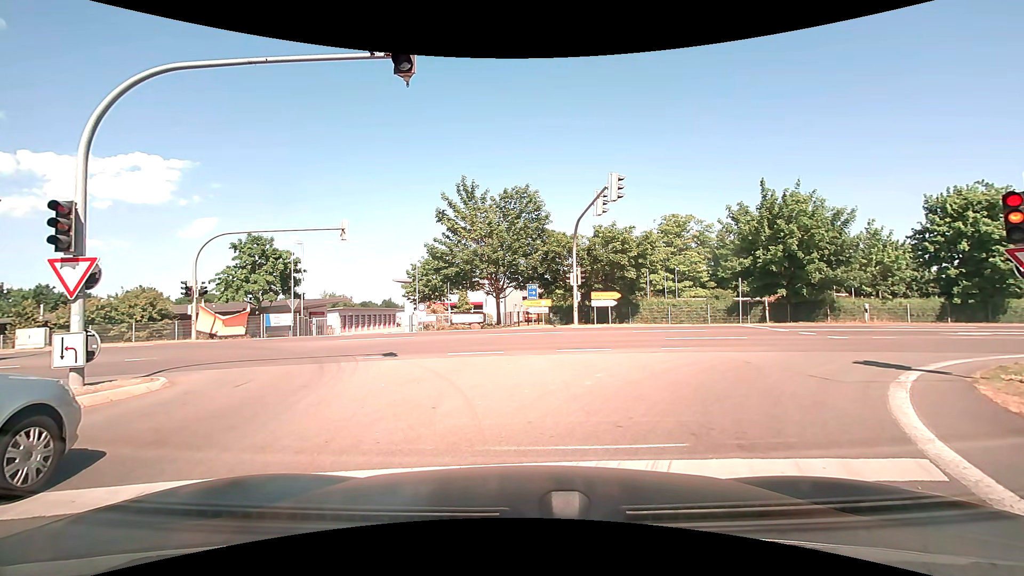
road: motorway_link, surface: asphalt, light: Day
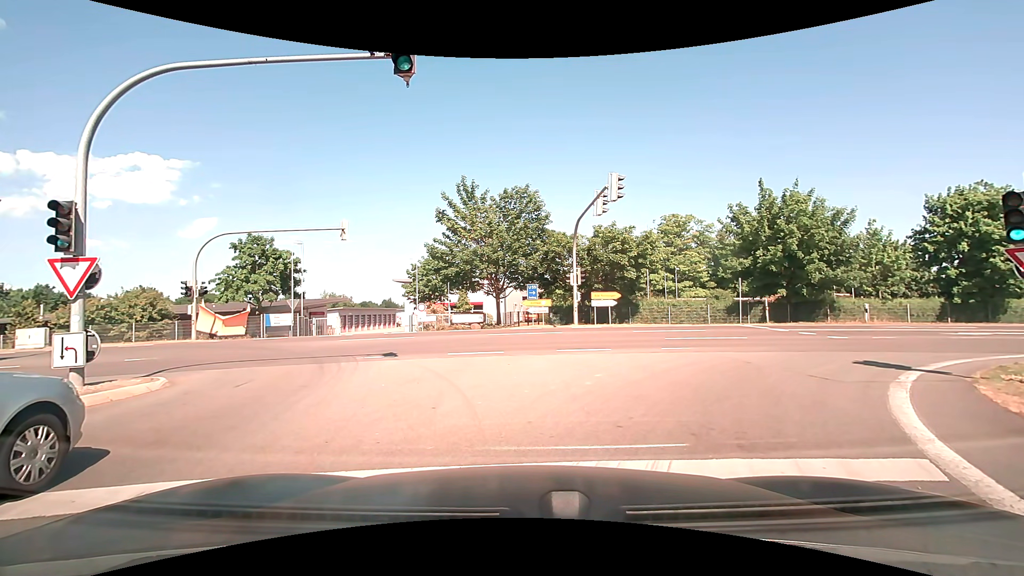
(0.0, 0.0) m; 0°
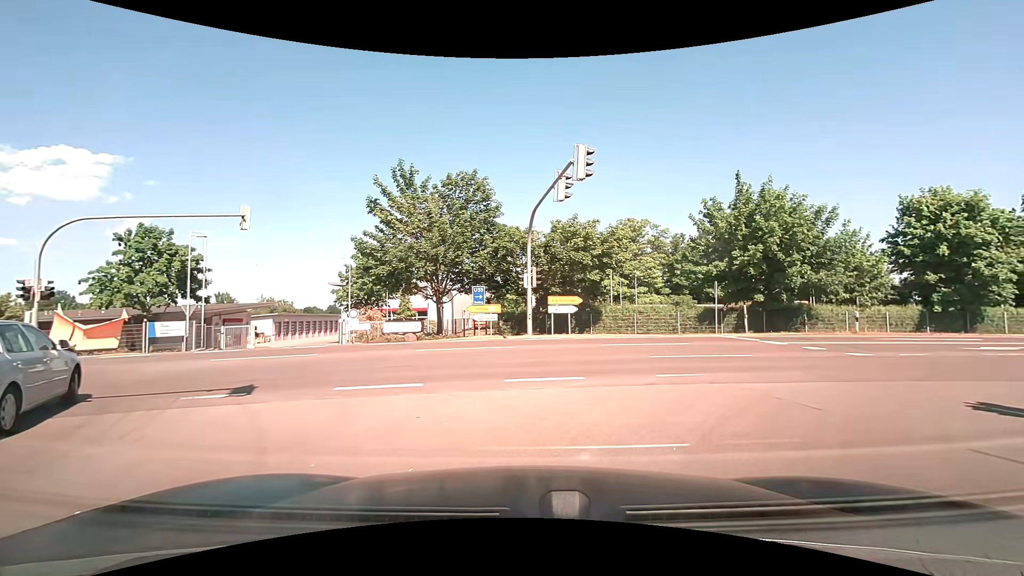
(+0.2, +5.1) m; +5°
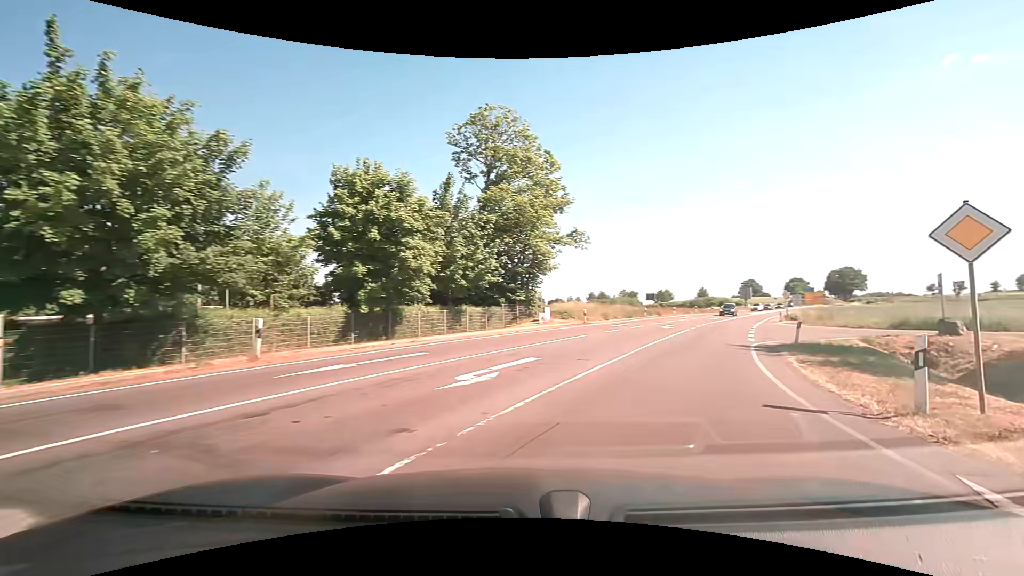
(+6.8, +13.2) m; +56°
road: secondary
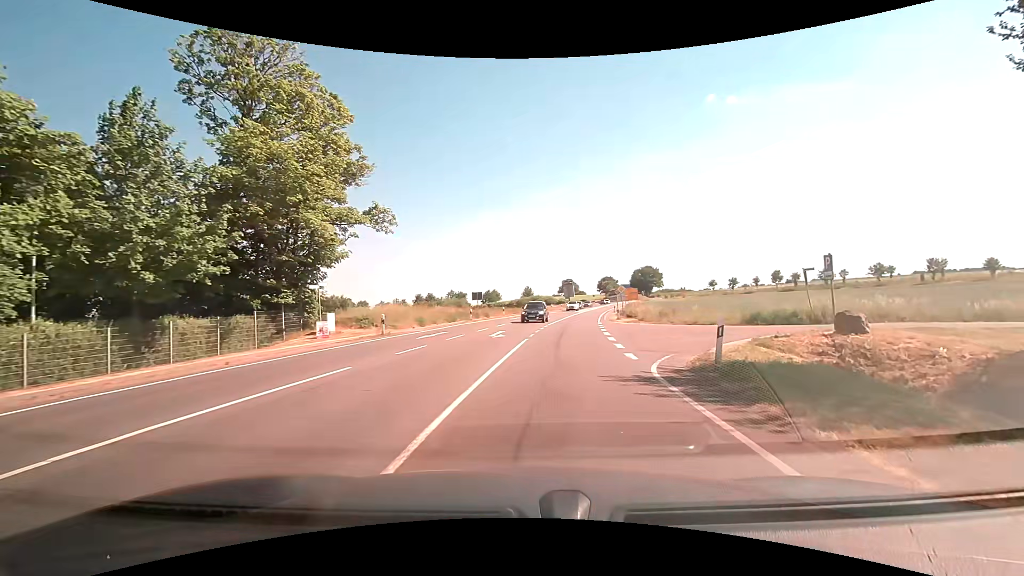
(+2.7, +10.4) m; +22°
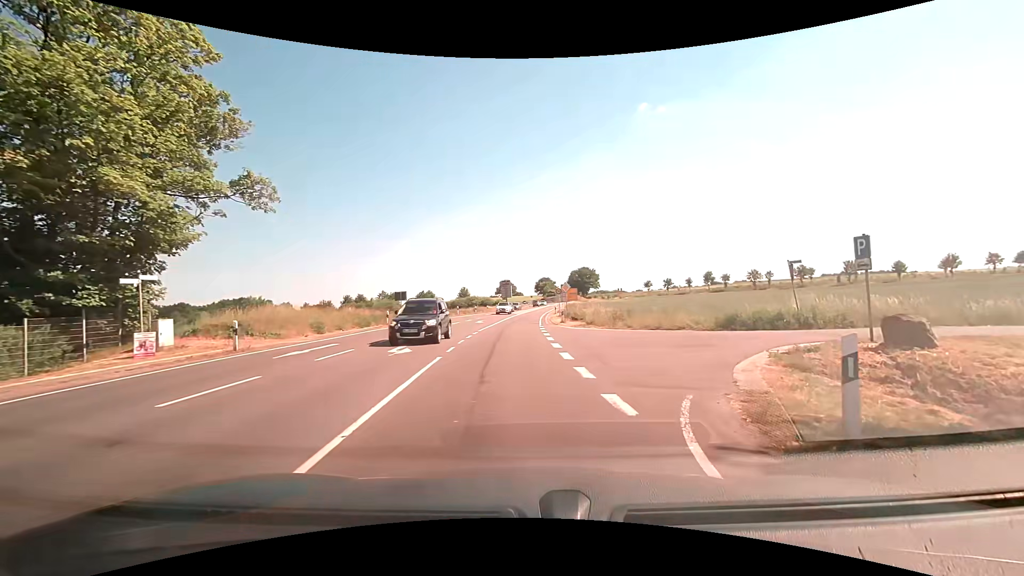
(+0.4, +6.7) m; +7°
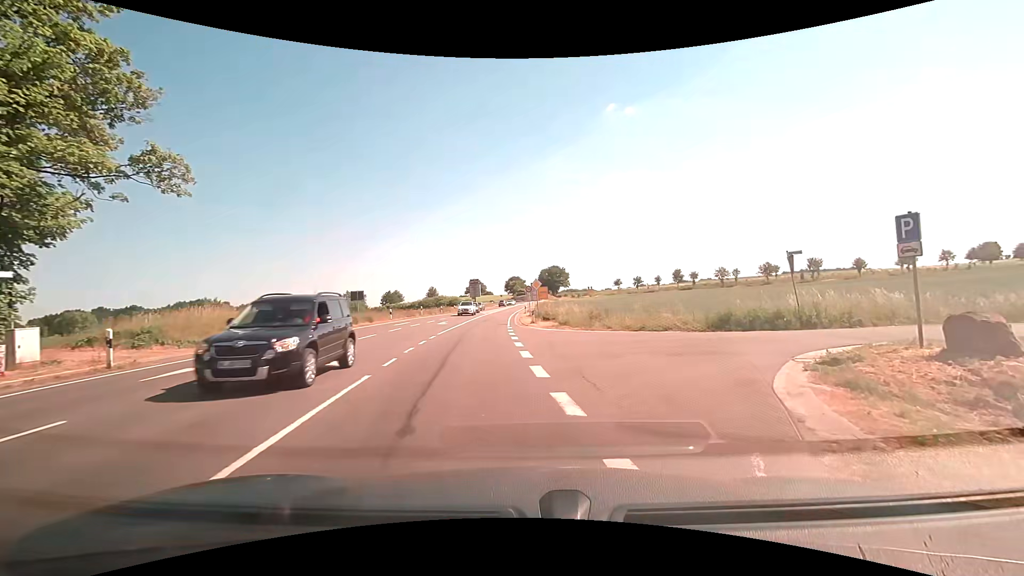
(+0.1, +3.4) m; +4°
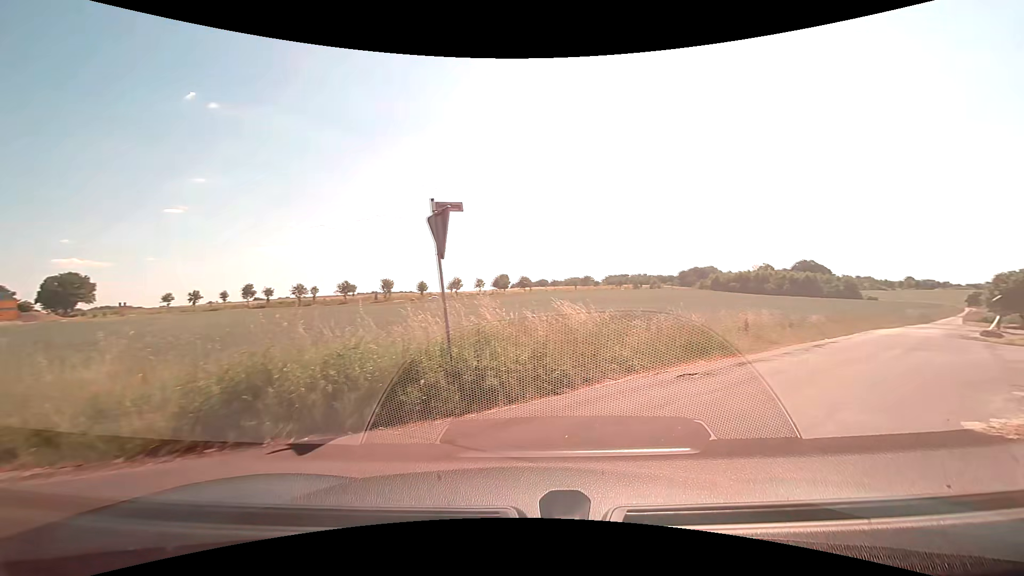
(+4.5, +14.5) m; +44°
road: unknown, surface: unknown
